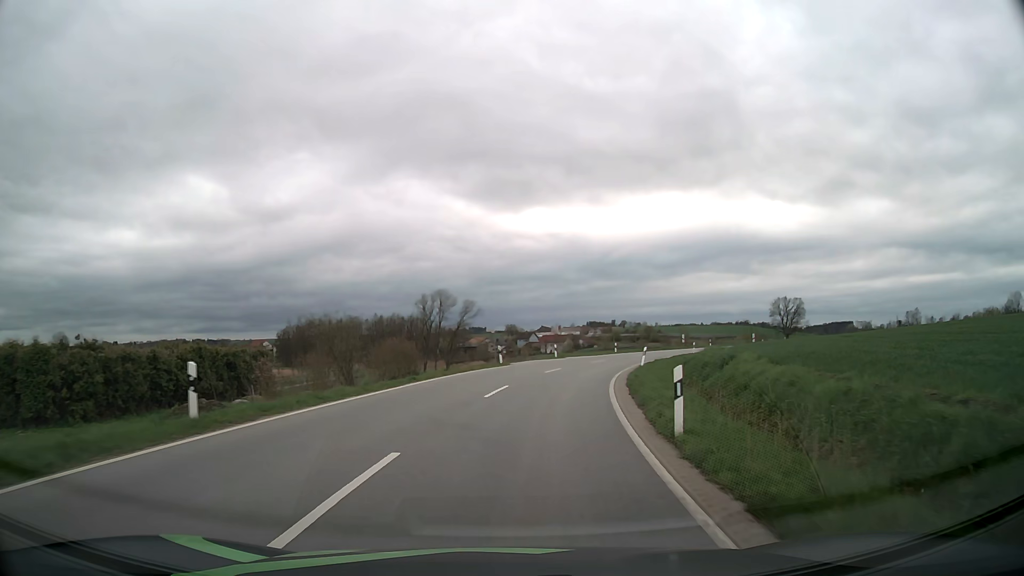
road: tertiary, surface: asphalt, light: Day
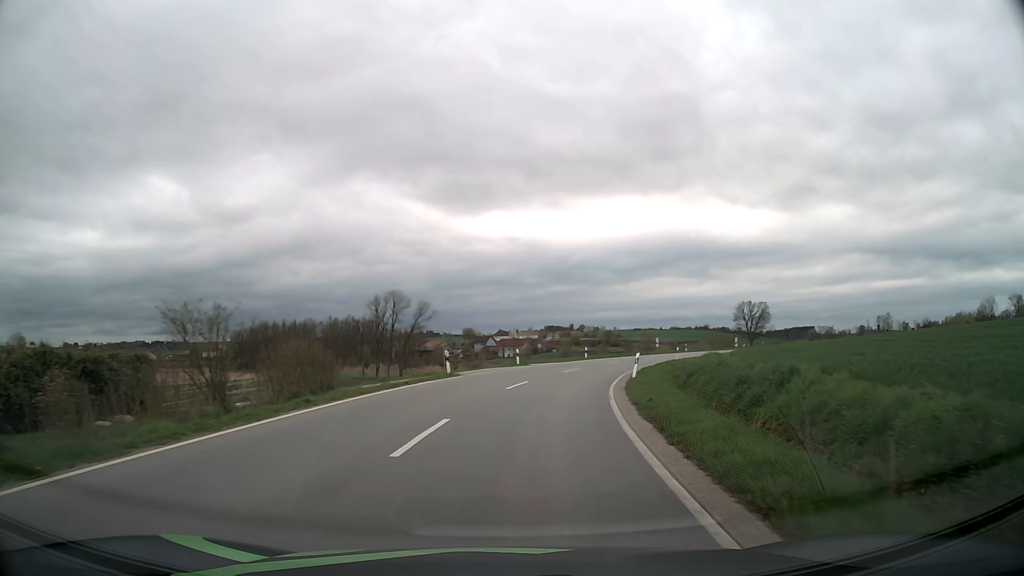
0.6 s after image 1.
(+0.3, +8.2) m; +4°
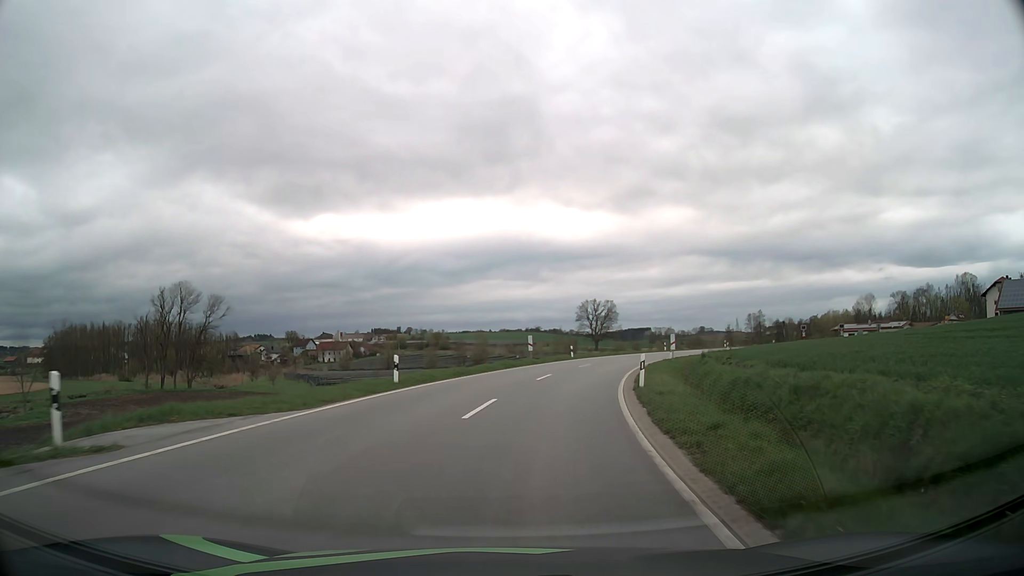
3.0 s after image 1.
(+4.0, +31.7) m; +15°
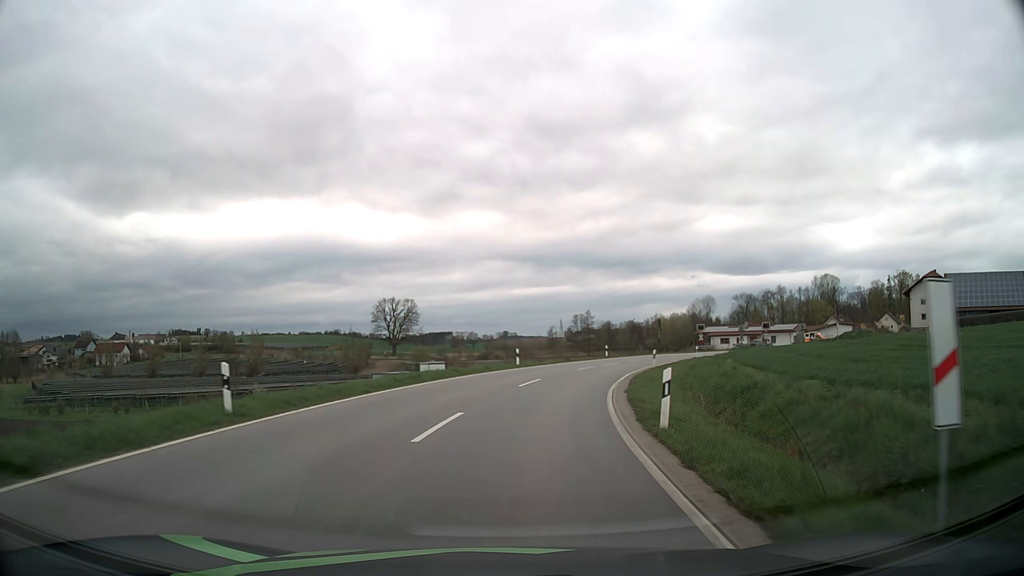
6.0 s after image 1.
(+5.9, +37.8) m; +17°
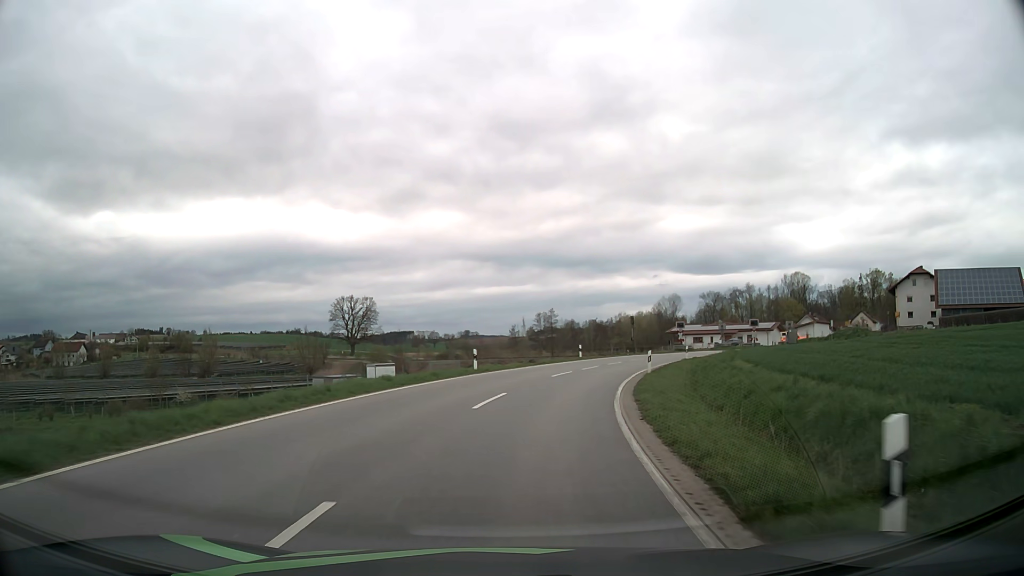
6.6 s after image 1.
(+0.2, +7.4) m; +3°
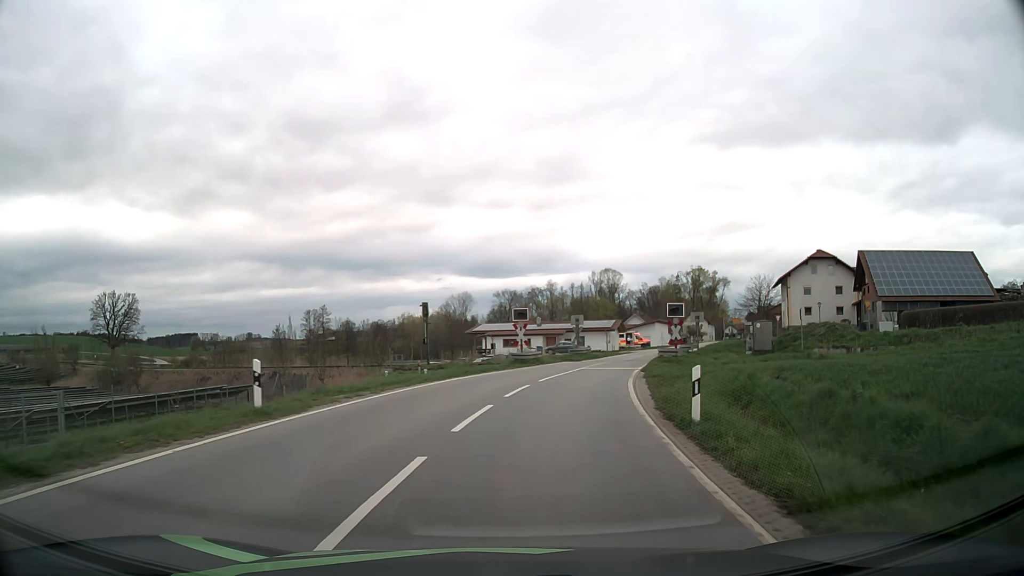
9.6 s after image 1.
(+4.9, +32.9) m; +18°
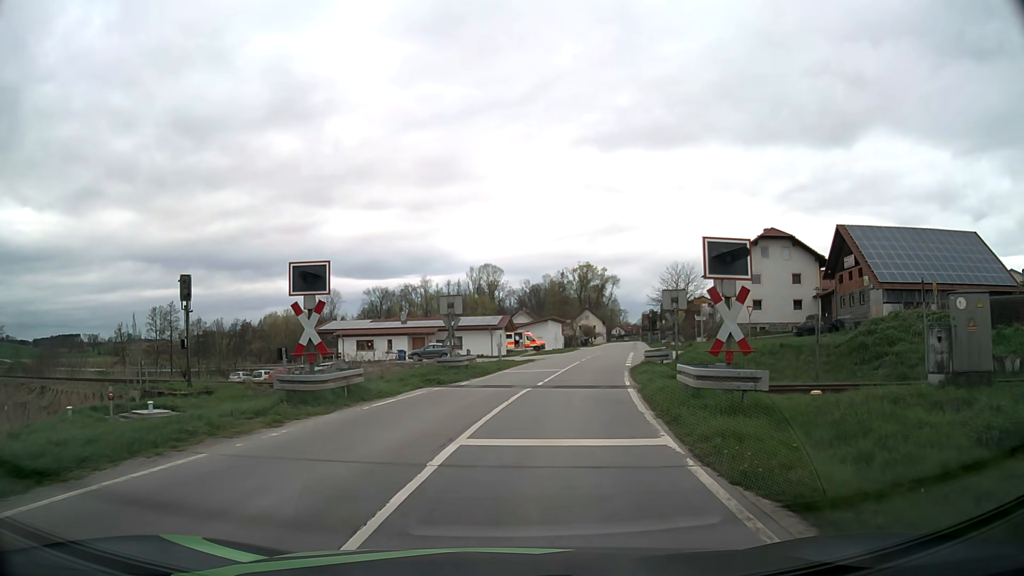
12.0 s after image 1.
(+2.2, +22.1) m; +11°
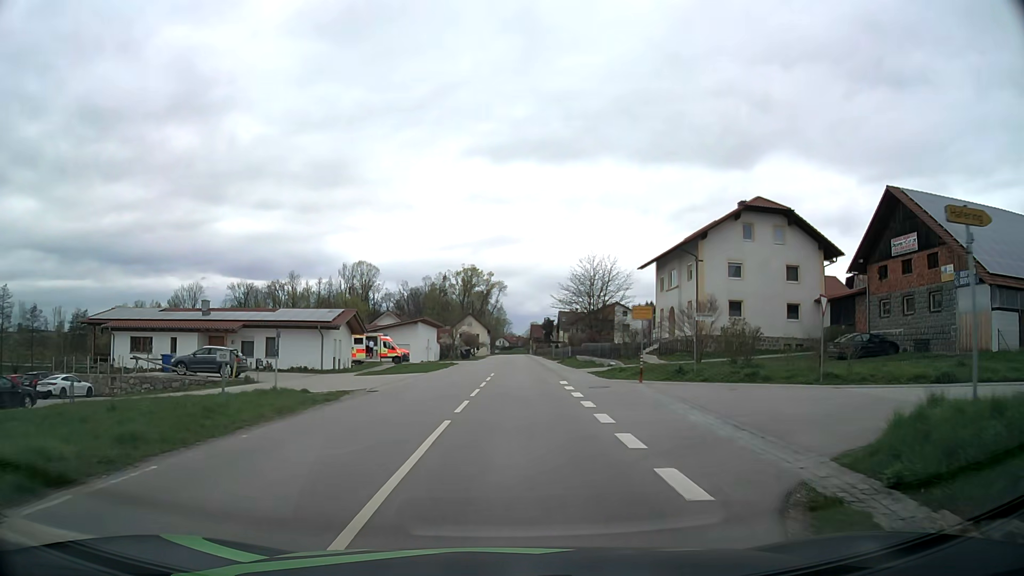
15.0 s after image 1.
(+2.7, +26.0) m; +10°
(0, +10) (0, +20) (+1, +30) (+1, +40) (+1, +50) (+1, +60) (+2, +70) (+2, +80) (+2, +90) (+2, +100) m
